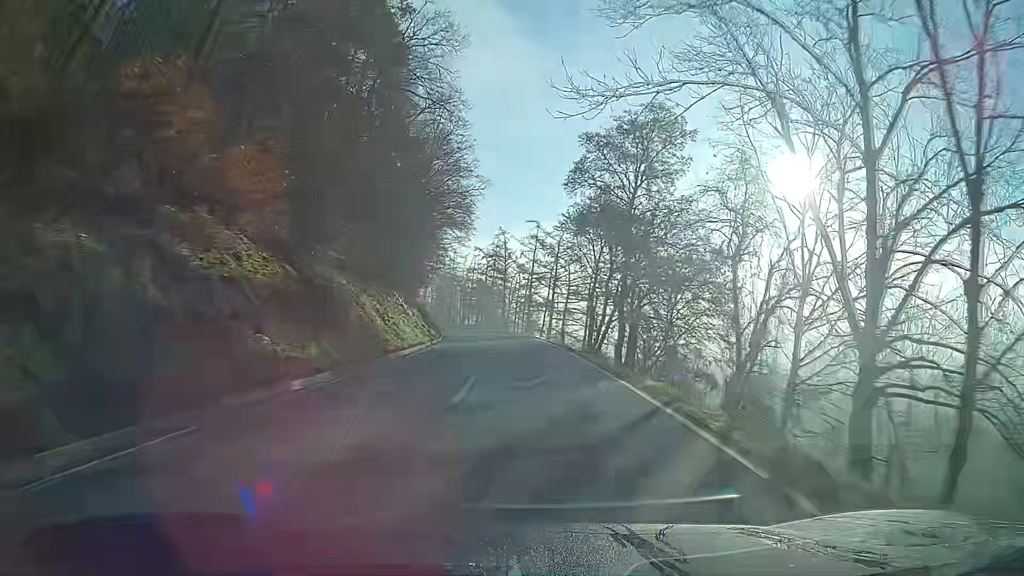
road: secondary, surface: asphalt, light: Day
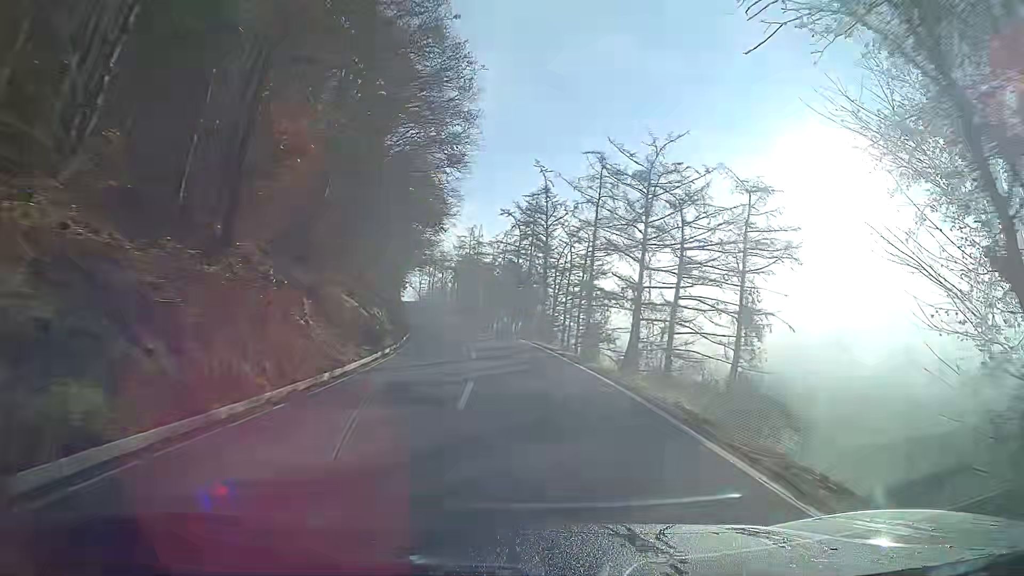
(-1.2, +37.6) m; -4°
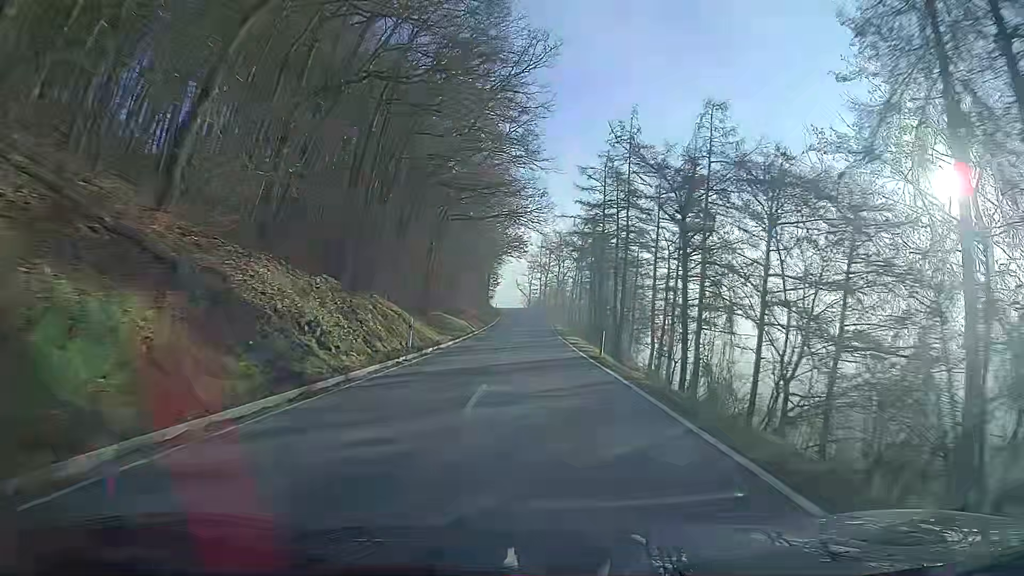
(-6.2, +61.3) m; -9°
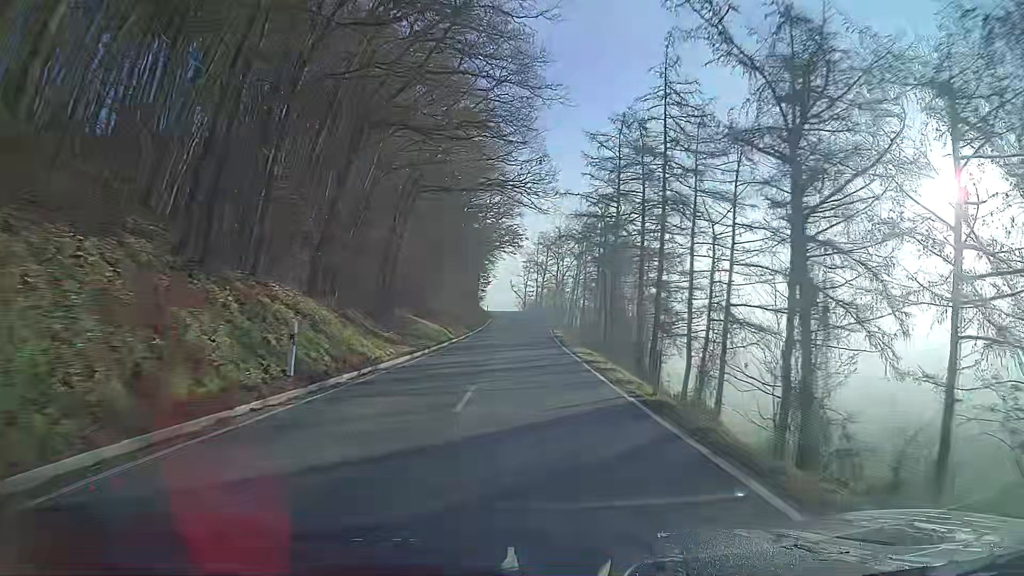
(0.0, +12.3) m; 0°
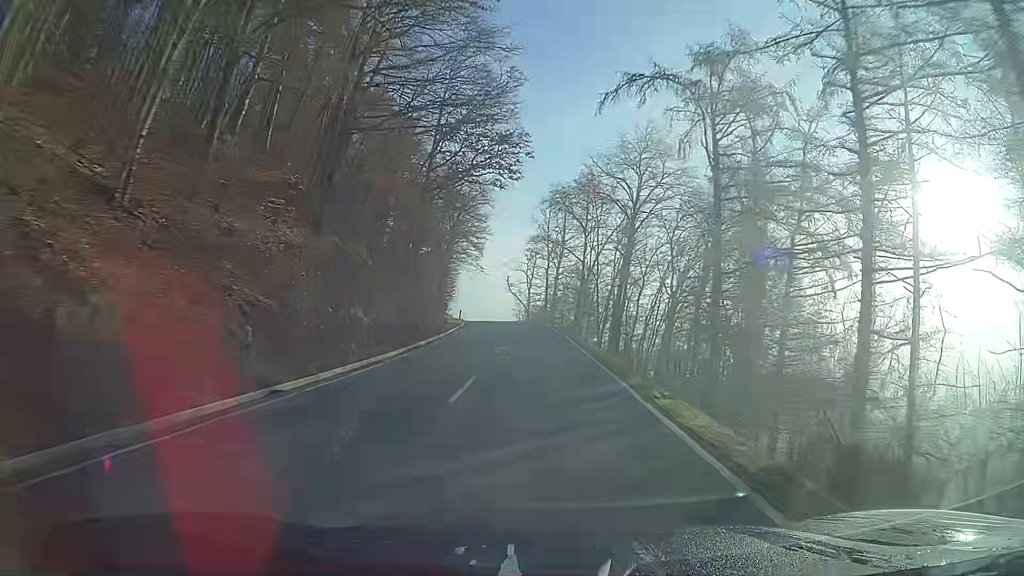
(-0.2, +49.1) m; -1°
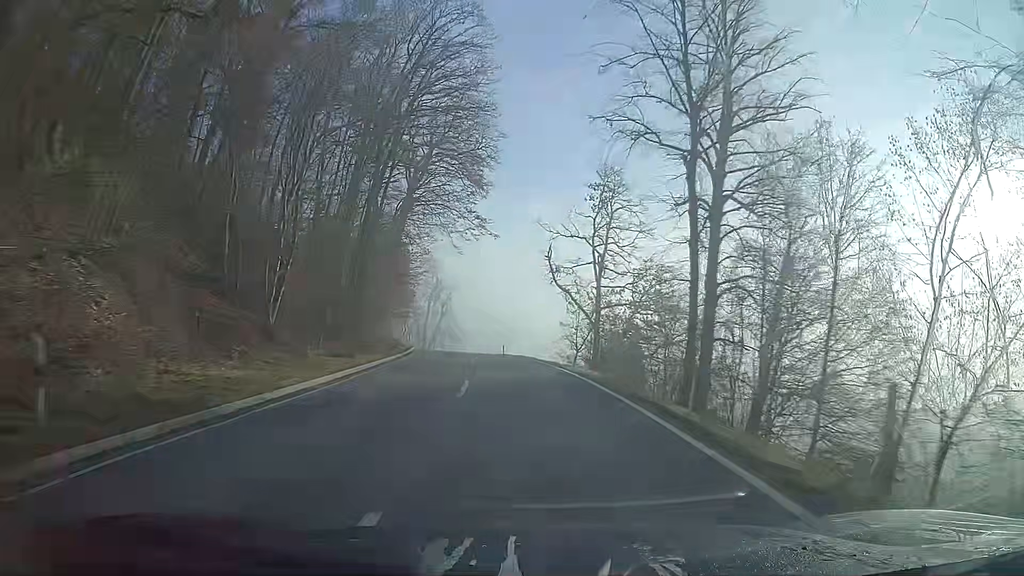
(-1.6, +57.8) m; -5°
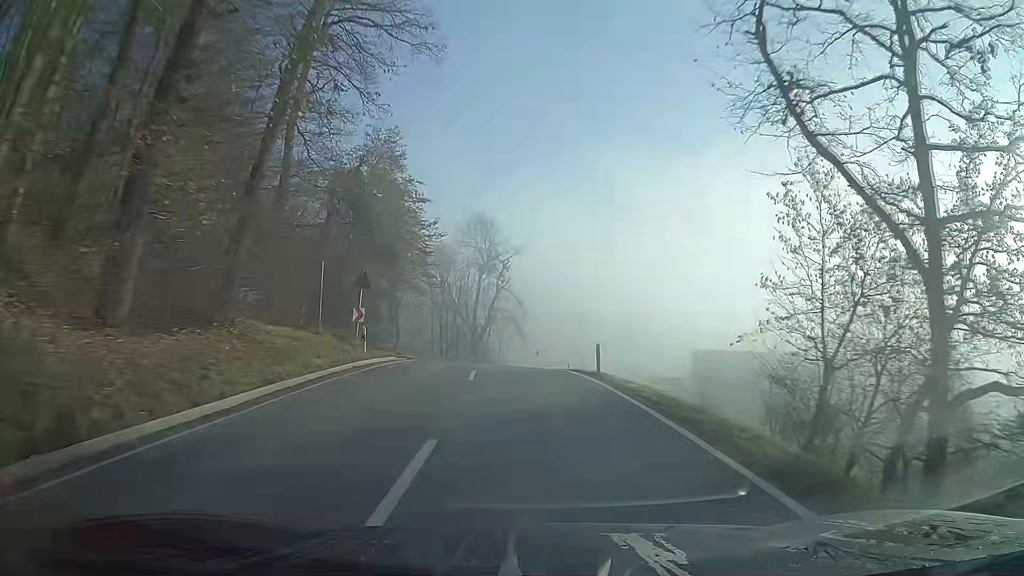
(-1.7, +33.1) m; -6°
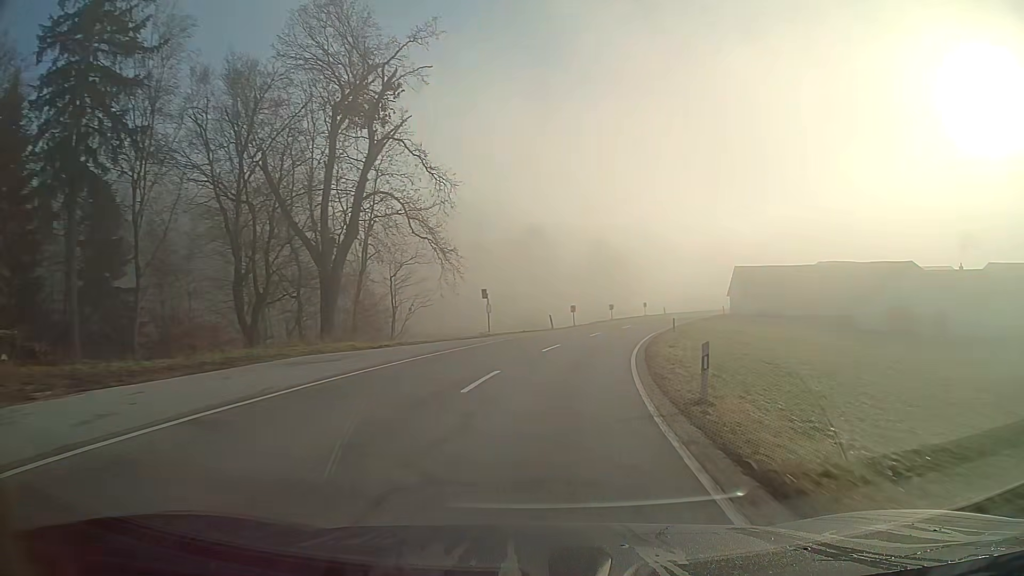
(+1.1, +53.0) m; +8°
